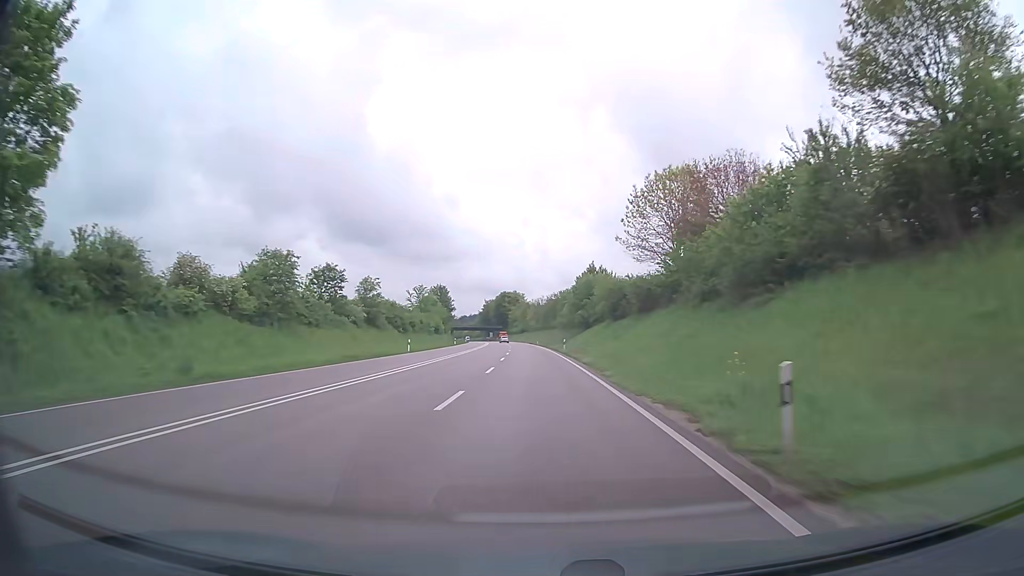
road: primary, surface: asphalt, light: Day
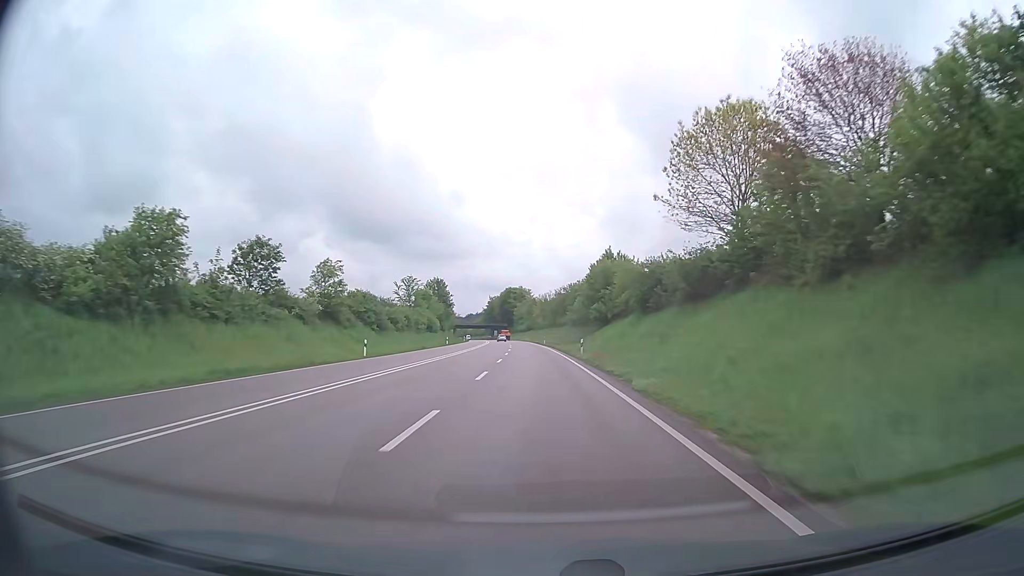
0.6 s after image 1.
(-0.1, +16.3) m; -1°
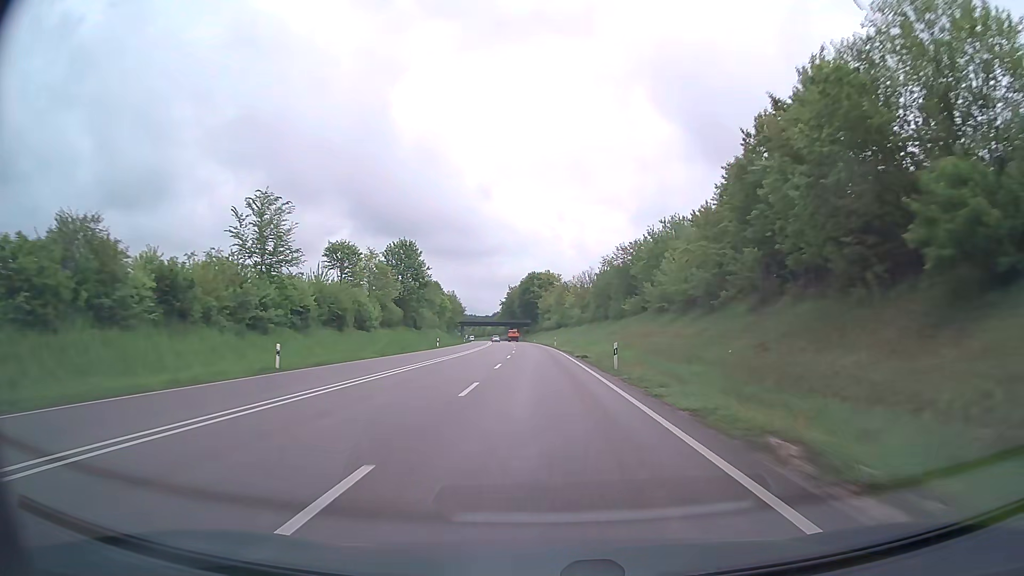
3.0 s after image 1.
(-1.1, +65.3) m; -2°
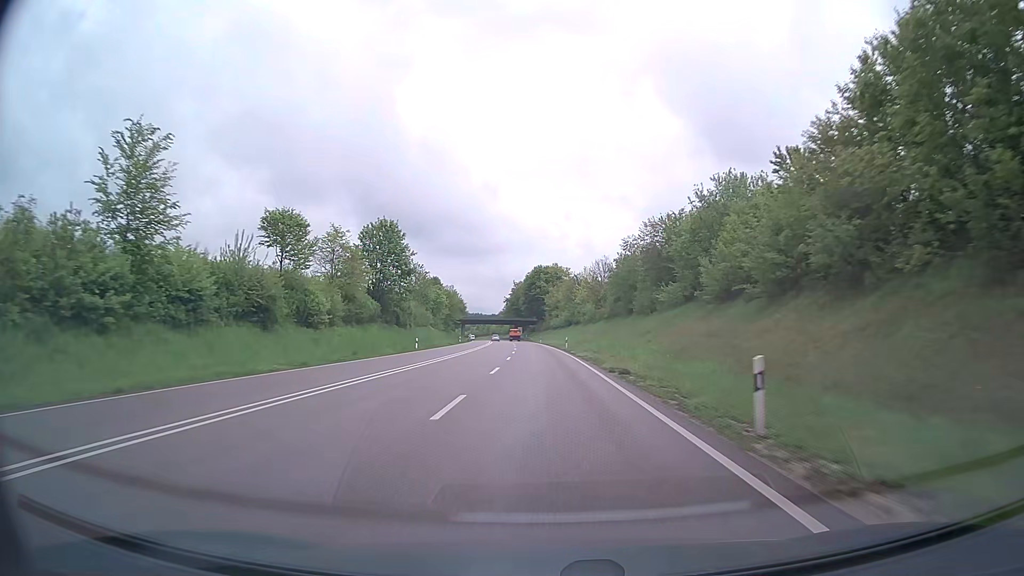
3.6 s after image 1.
(-0.1, +16.3) m; -1°
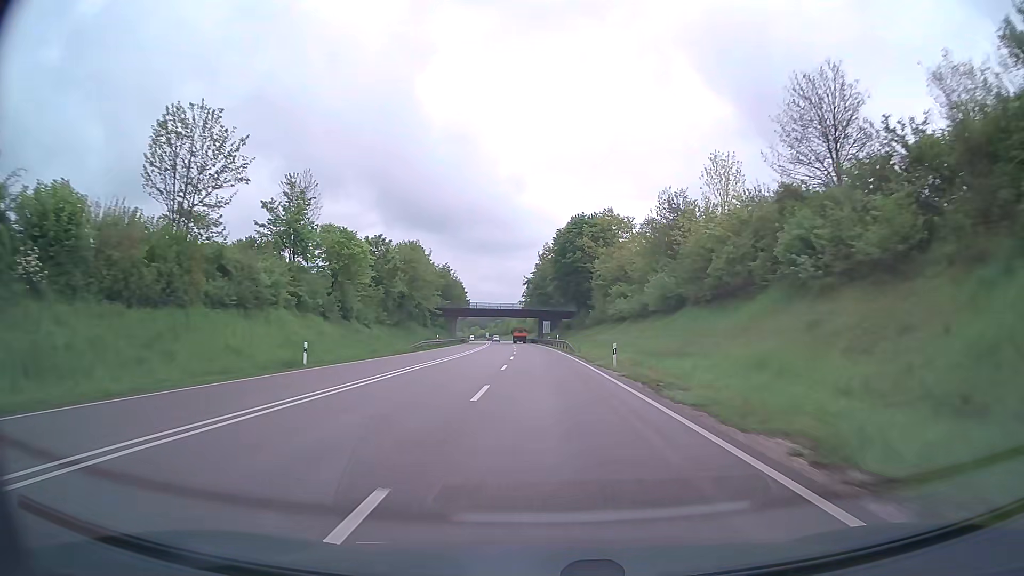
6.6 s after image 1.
(-1.9, +81.0) m; -3°
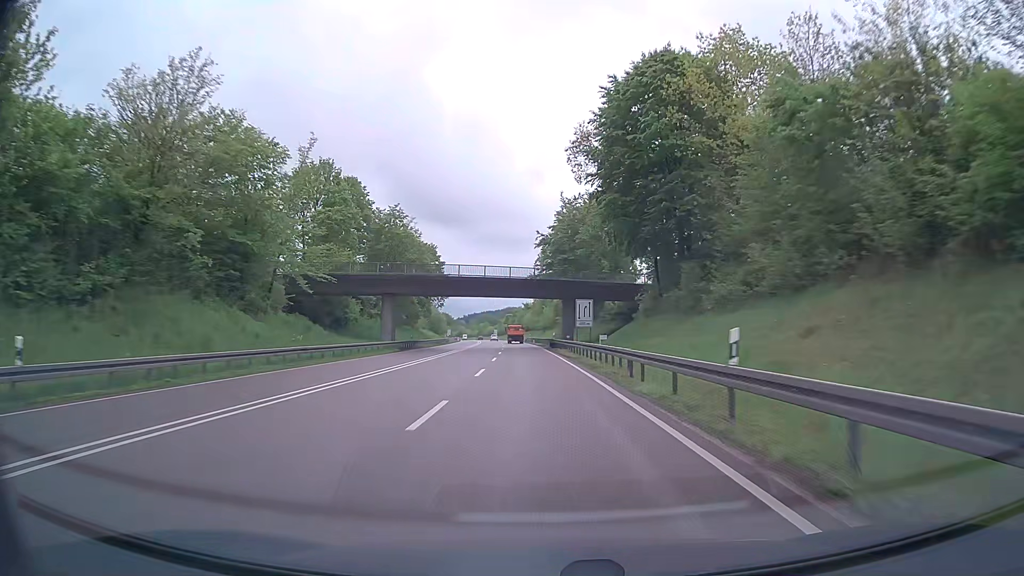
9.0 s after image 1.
(-1.0, +64.6) m; -2°
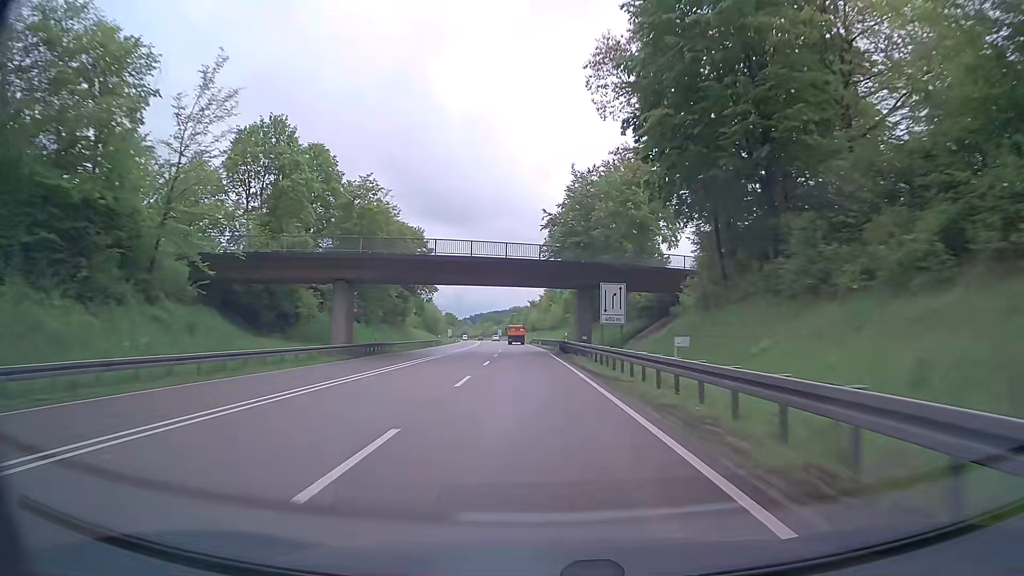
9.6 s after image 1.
(-0.1, +16.1) m; 0°
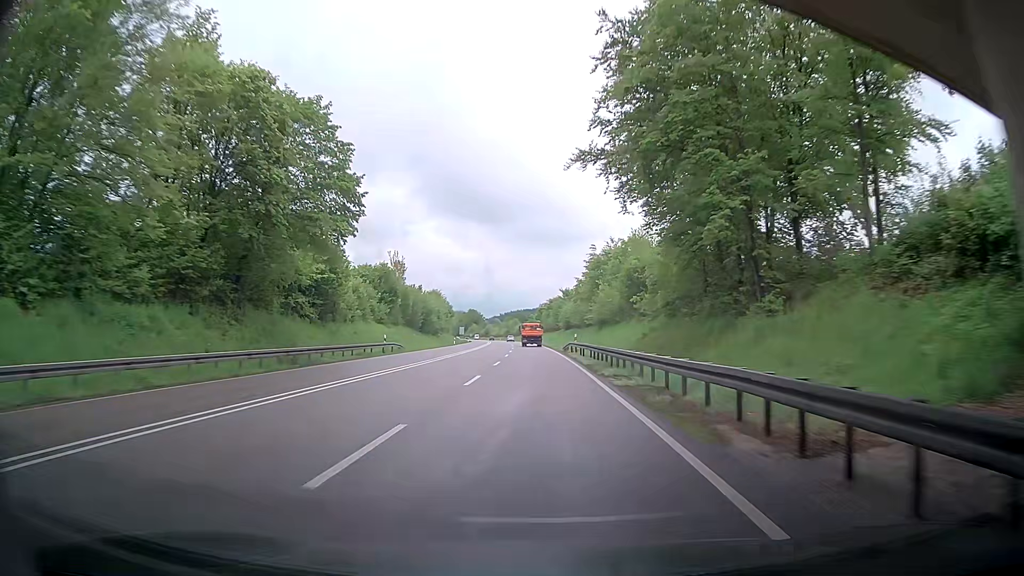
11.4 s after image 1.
(-1.3, +47.7) m; -3°
